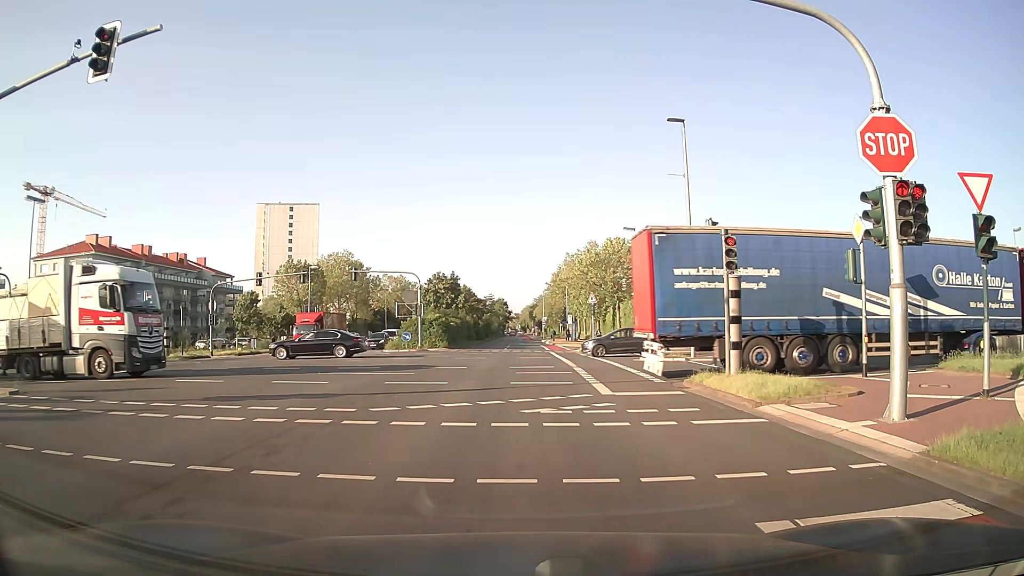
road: secondary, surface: asphalt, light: Day
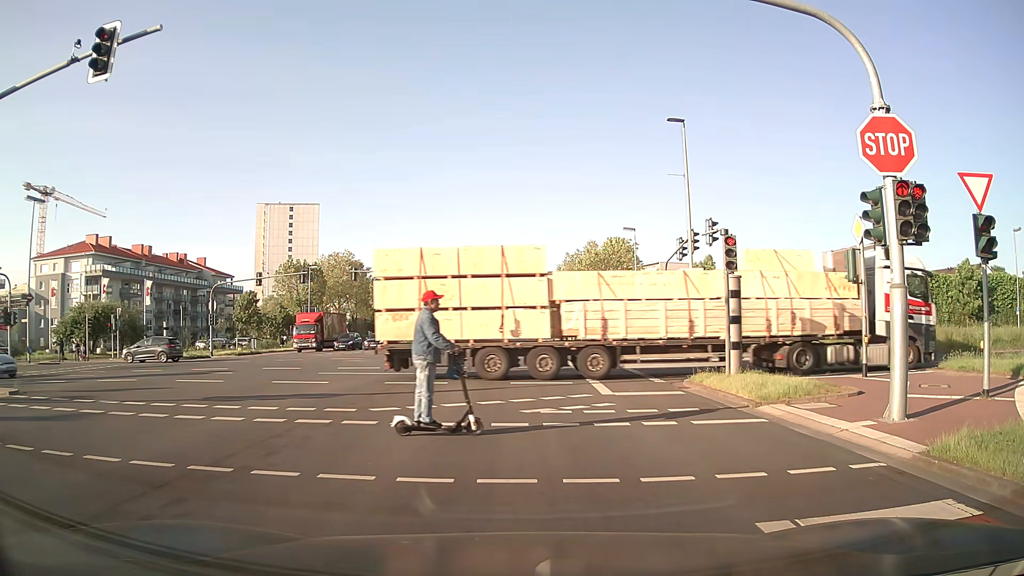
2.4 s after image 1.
(0.0, 0.0) m; 0°
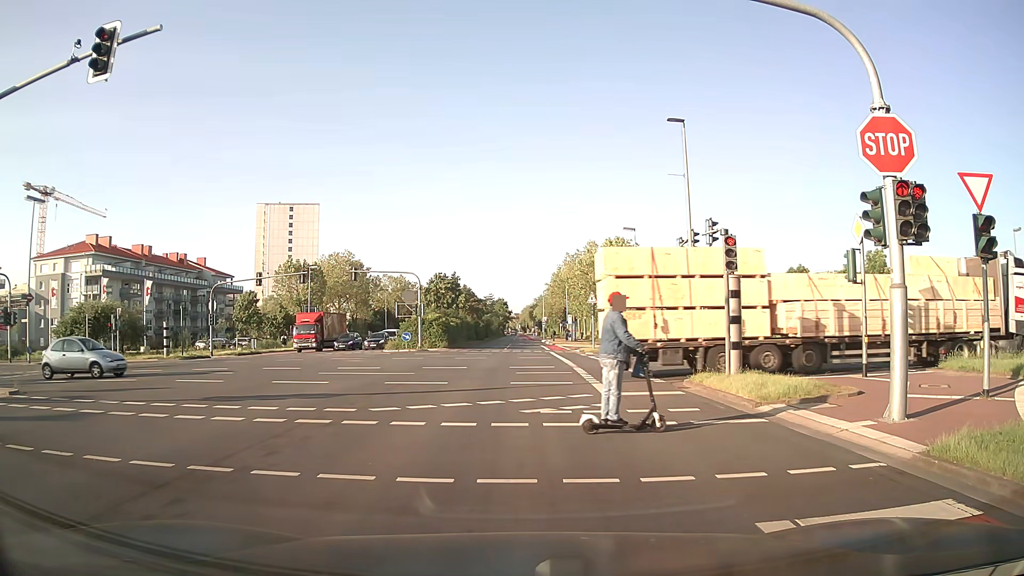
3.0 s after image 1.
(0.0, 0.0) m; 0°
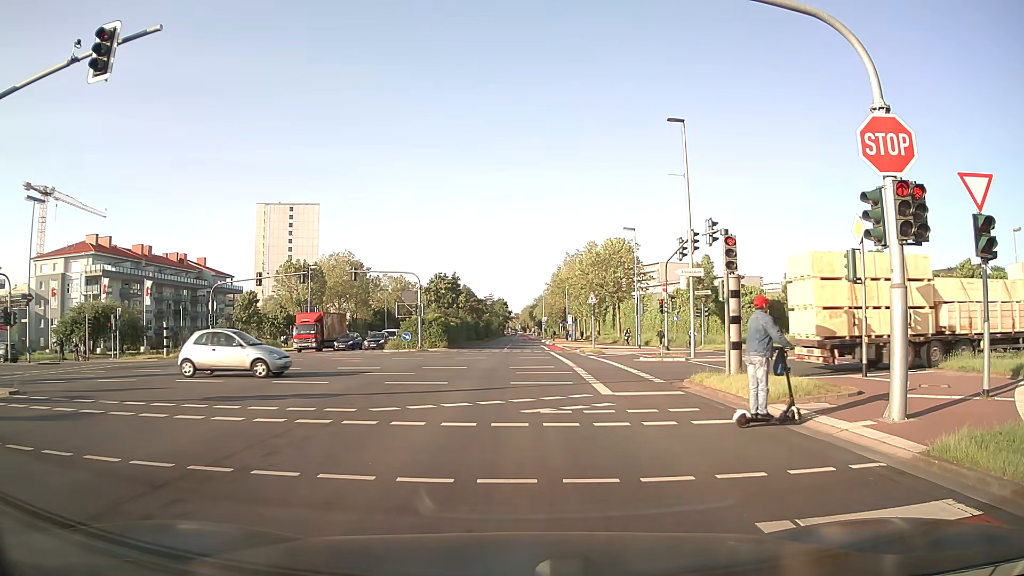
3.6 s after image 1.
(0.0, 0.0) m; 0°
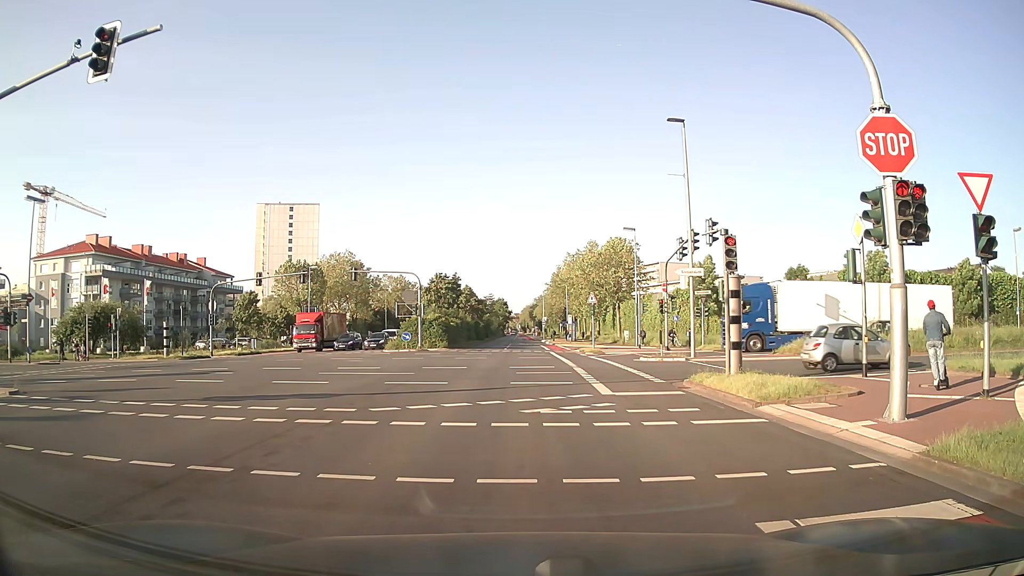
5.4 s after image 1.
(0.0, 0.0) m; 0°
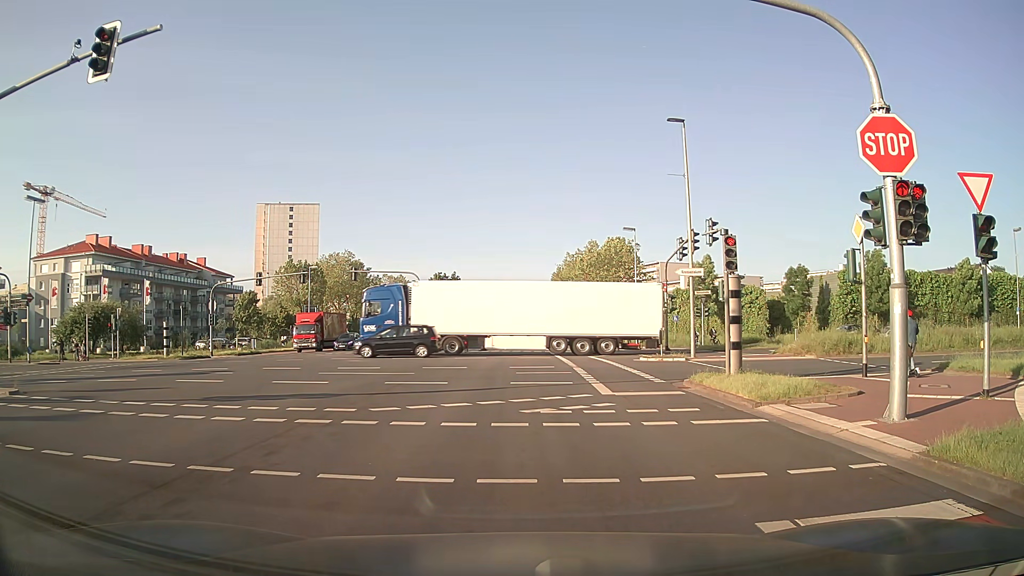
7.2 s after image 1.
(0.0, 0.0) m; 0°
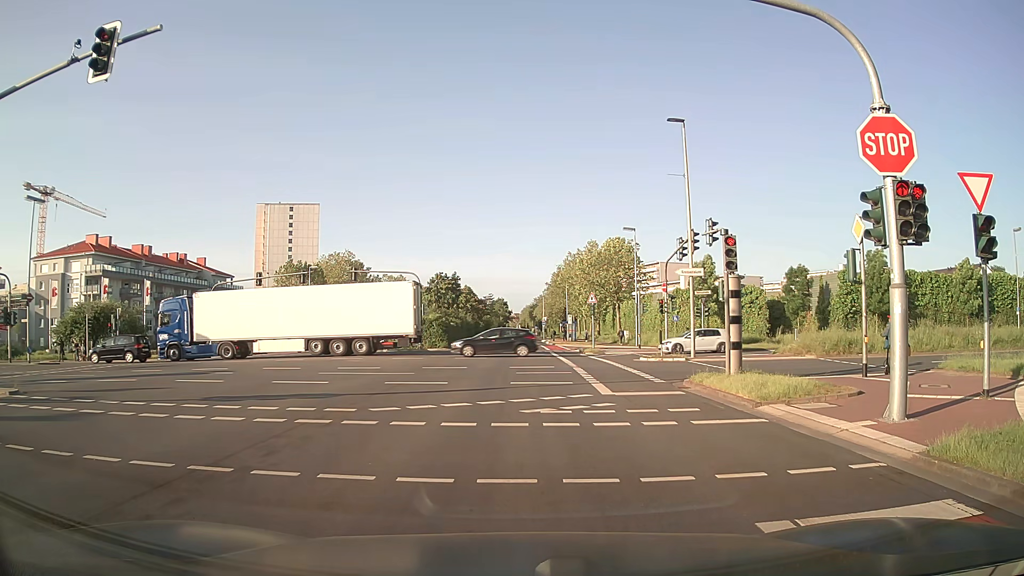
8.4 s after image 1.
(0.0, 0.0) m; 0°
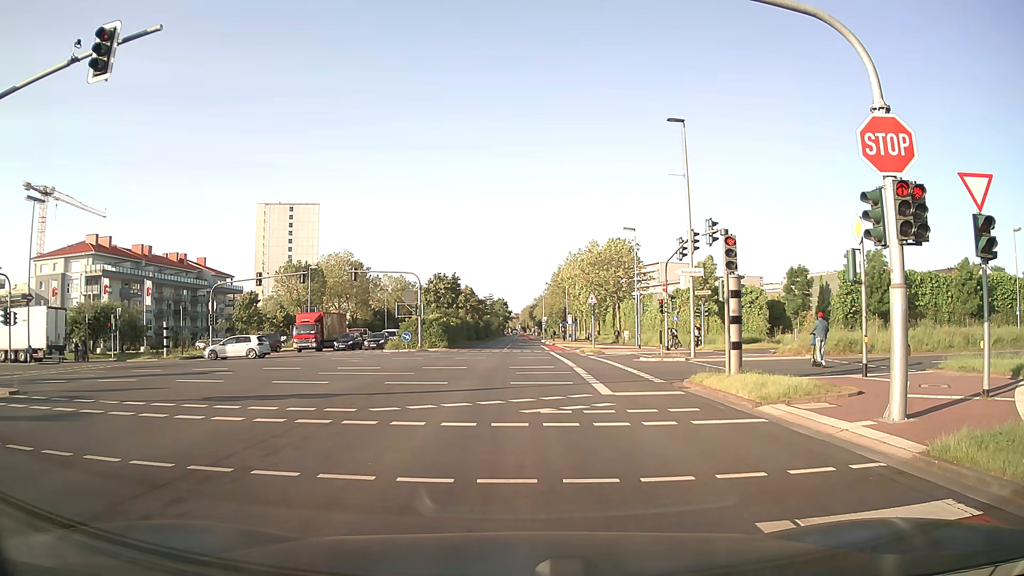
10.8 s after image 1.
(0.0, 0.0) m; 0°
(0, +10) (0, +20) (0, +30) (+1, +40) (+1, +50) (+1, +60) (+1, +70) (+1, +80) (+1, +90) (+1, +100) m
